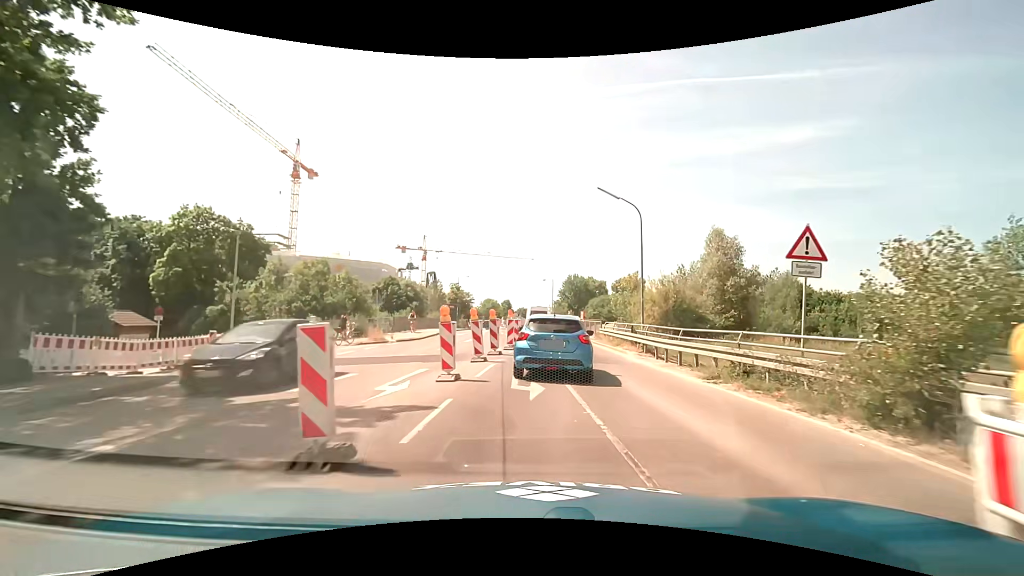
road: secondary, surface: asphalt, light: Day
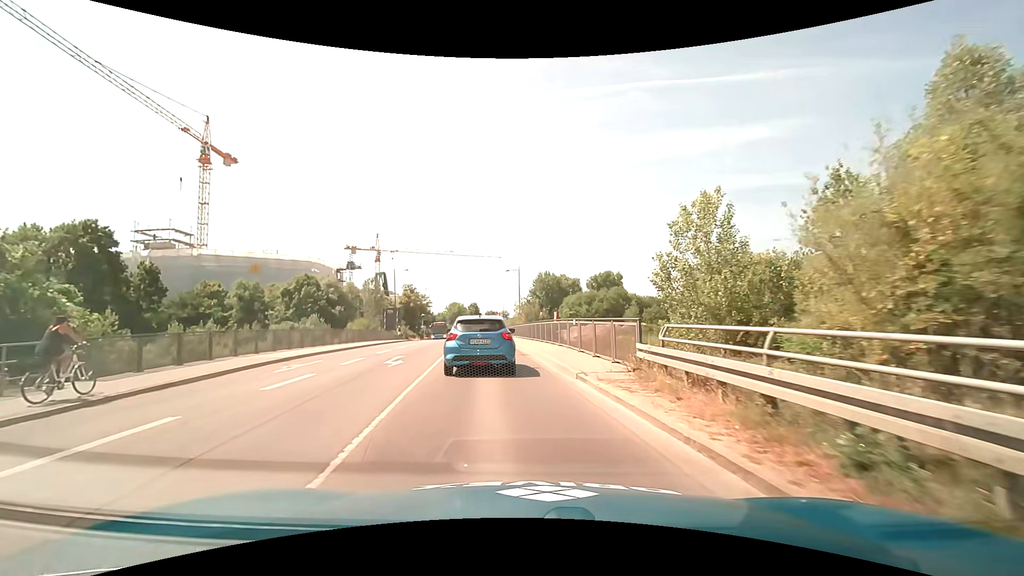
(+1.6, +23.0) m; +3°
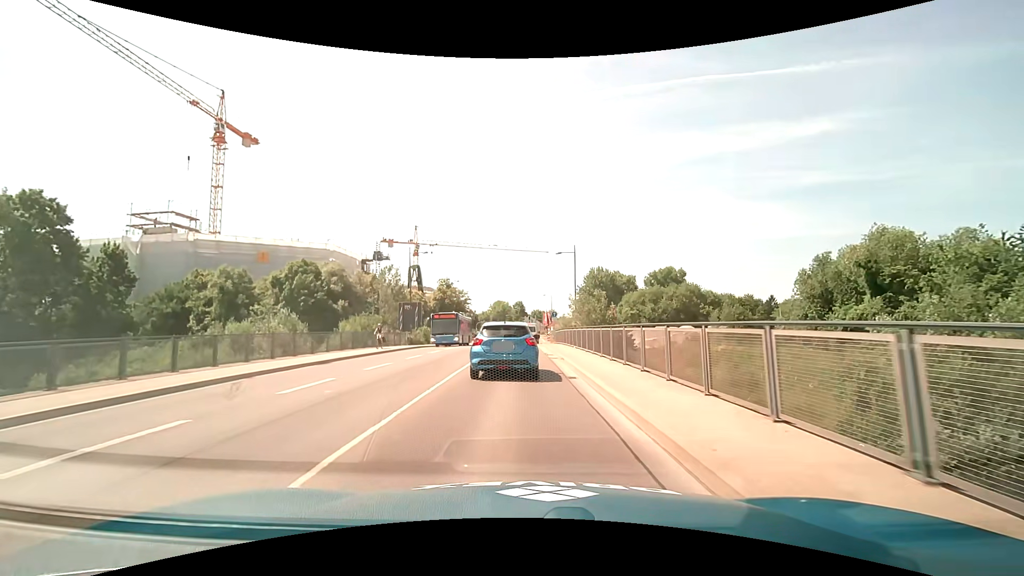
(-1.0, +18.8) m; -5°
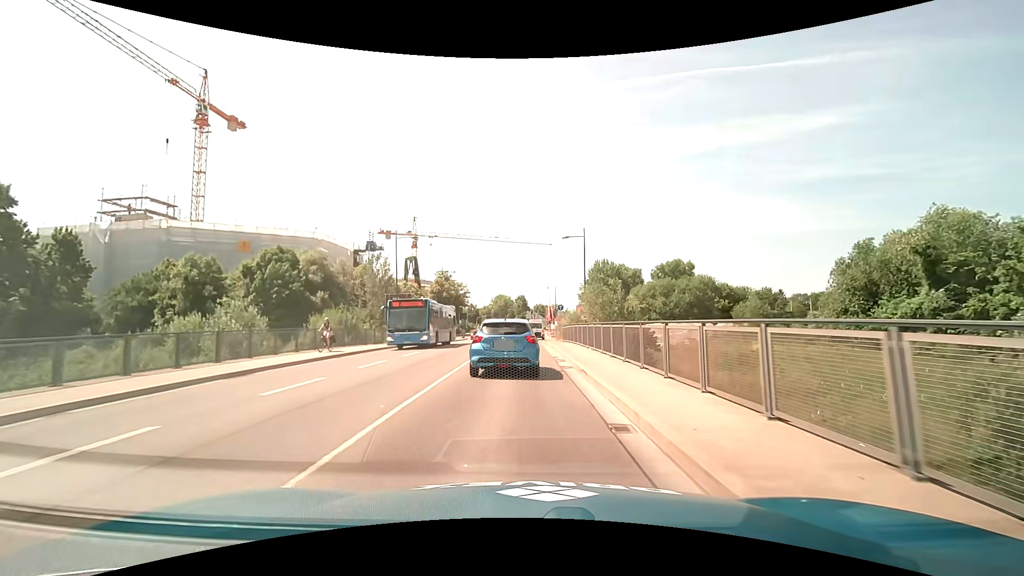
(0.0, +6.7) m; 0°
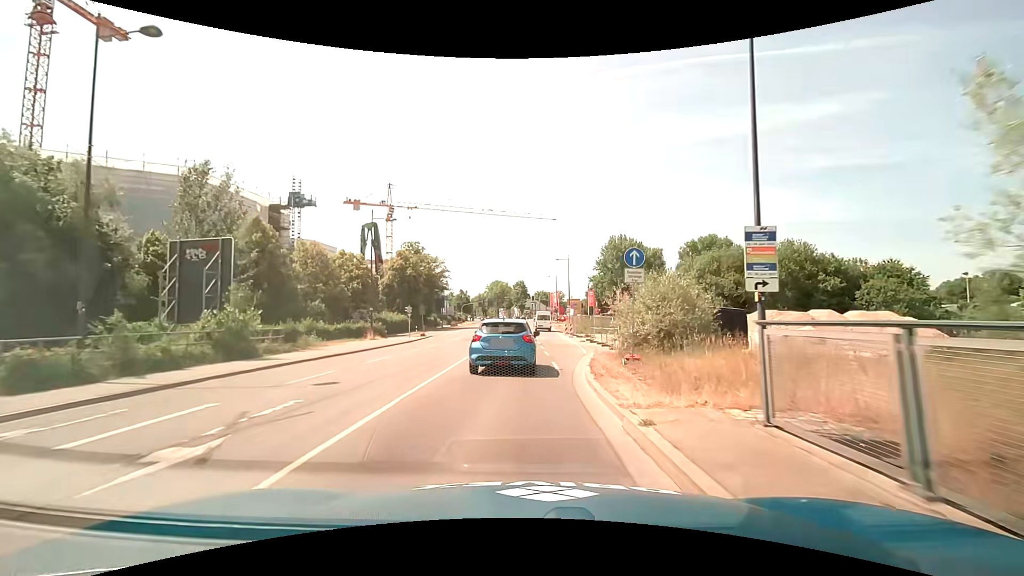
(-0.2, +34.2) m; 0°
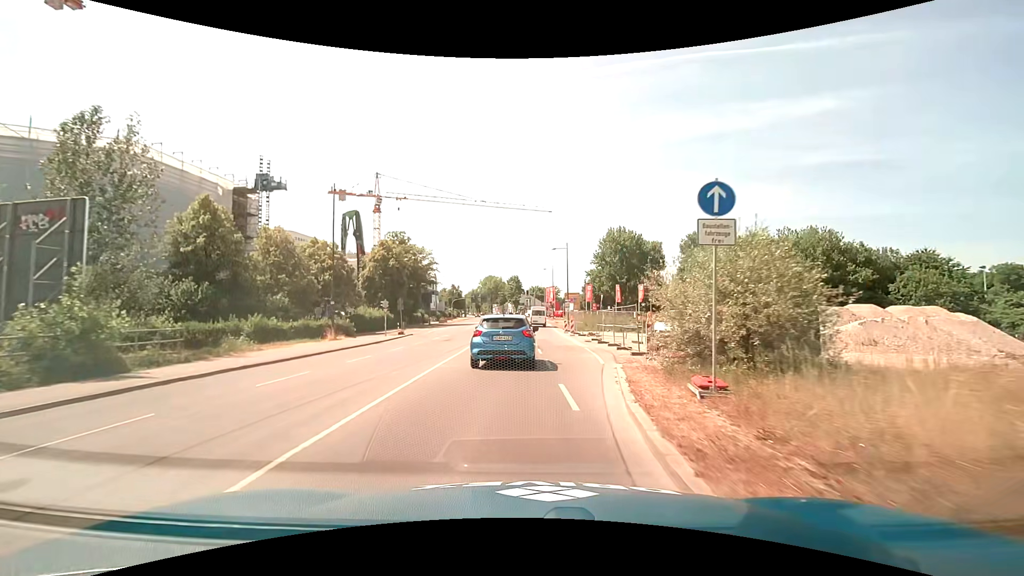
(0.0, +7.0) m; 0°
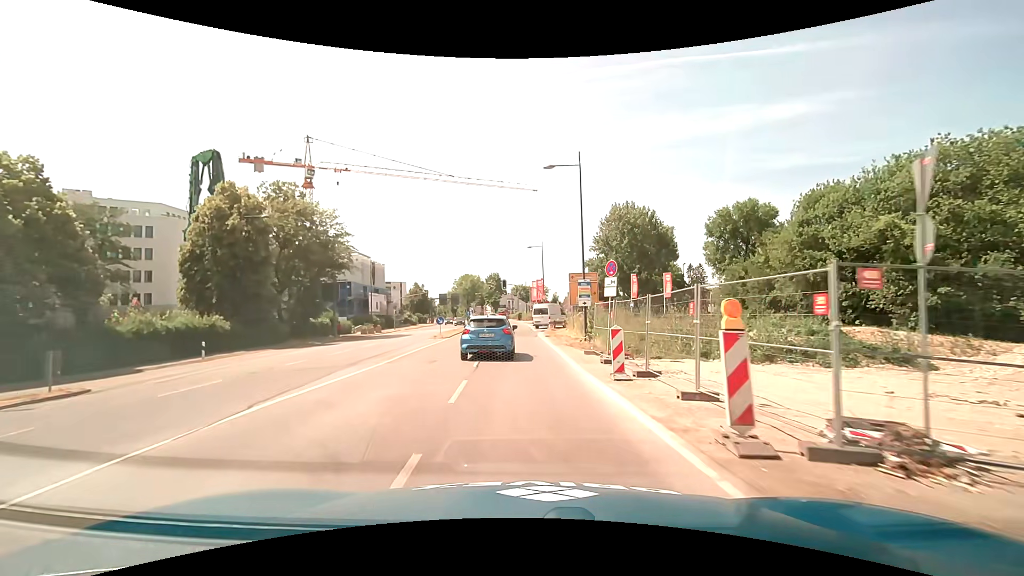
(+1.1, +35.4) m; +2°
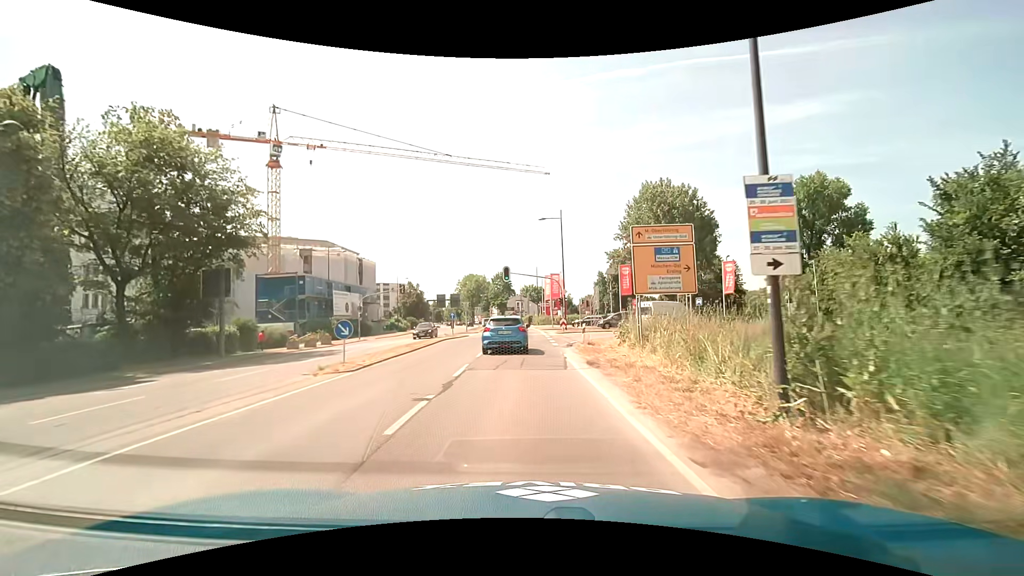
(-0.1, +20.4) m; -1°
